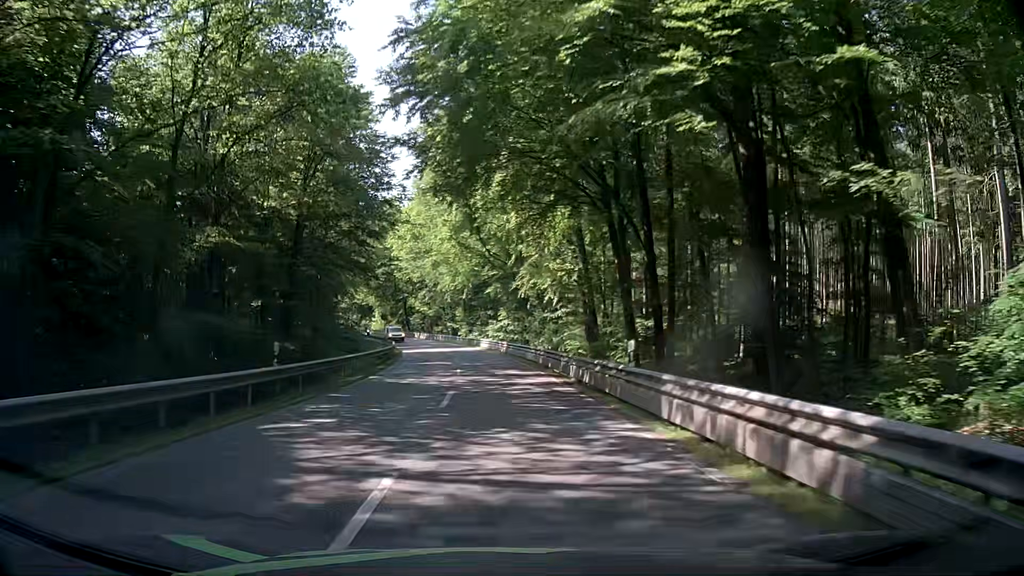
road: secondary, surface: asphalt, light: Day
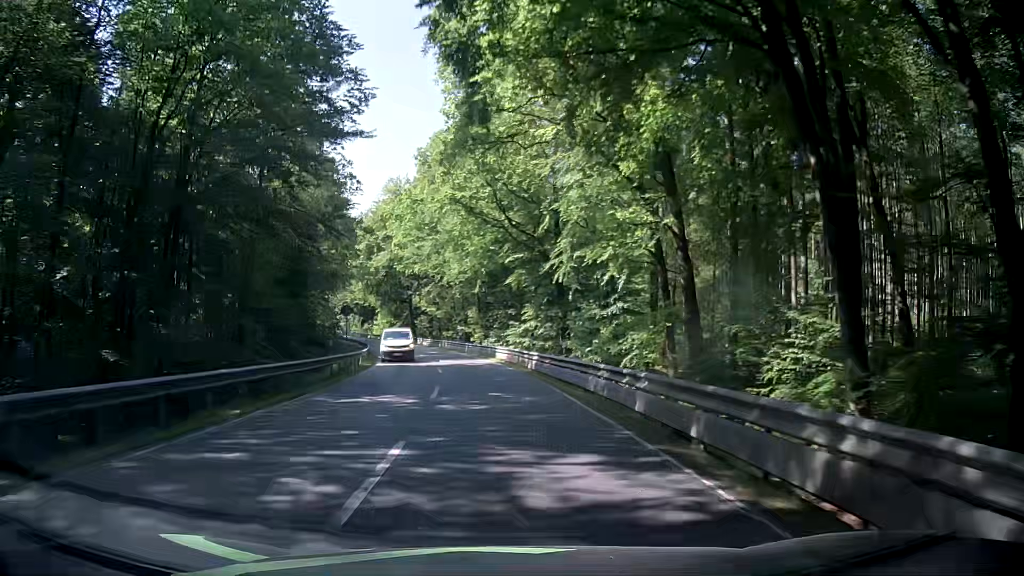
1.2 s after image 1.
(-0.5, +19.6) m; -3°
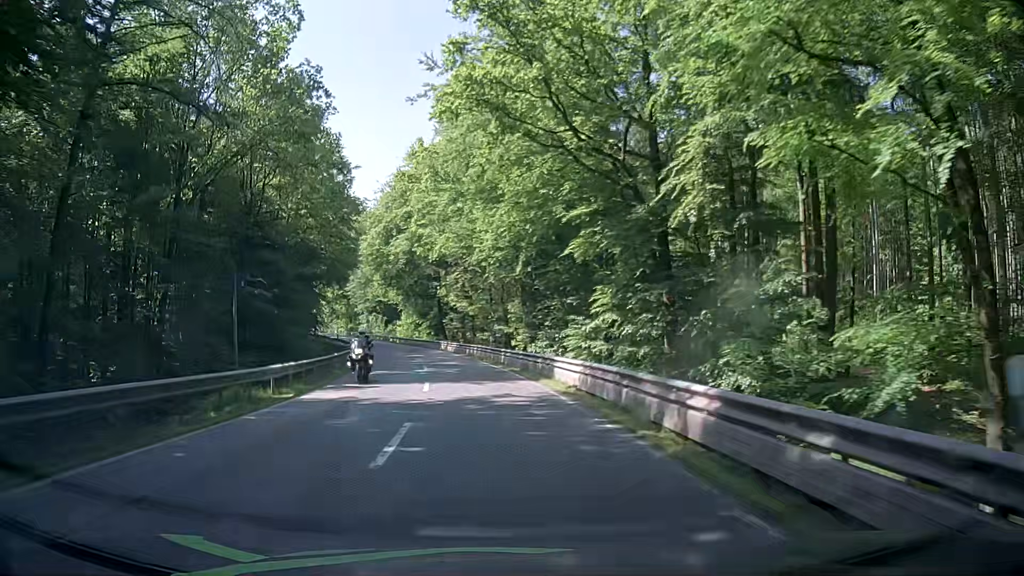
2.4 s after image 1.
(-0.4, +19.5) m; -2°
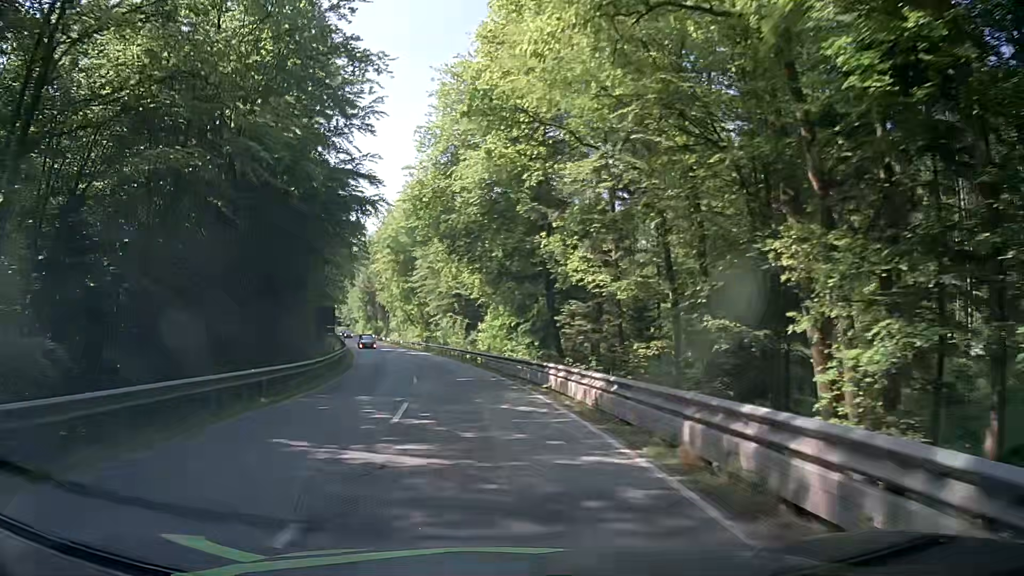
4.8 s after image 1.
(-4.1, +38.6) m; -11°
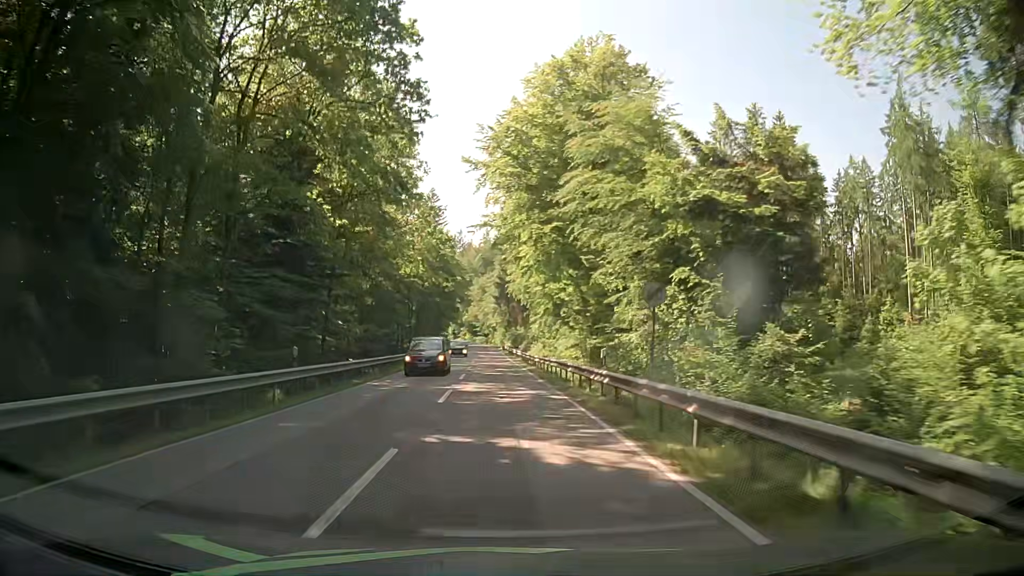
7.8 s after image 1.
(-6.1, +50.5) m; -13°
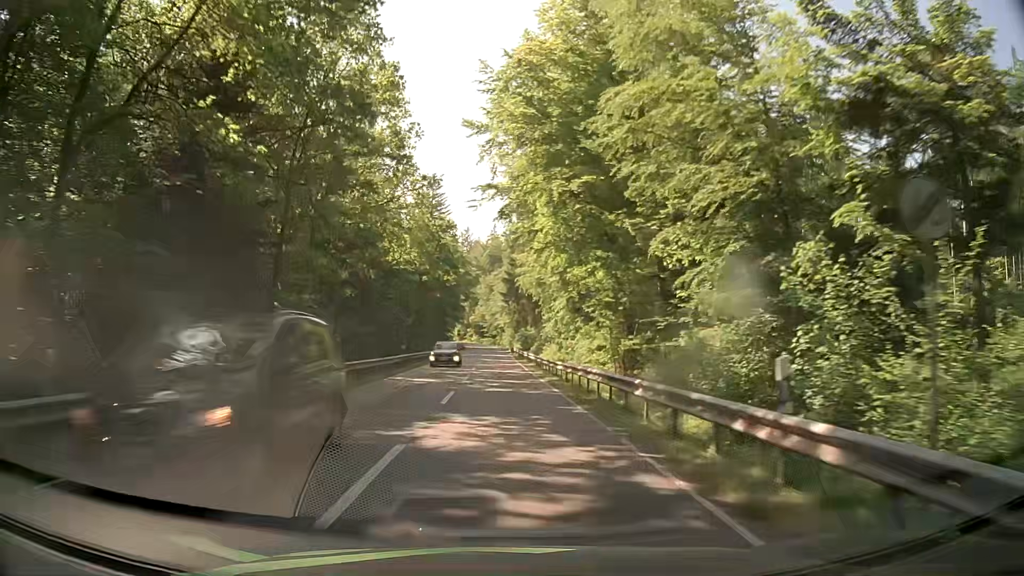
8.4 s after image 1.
(0.0, +10.9) m; -1°
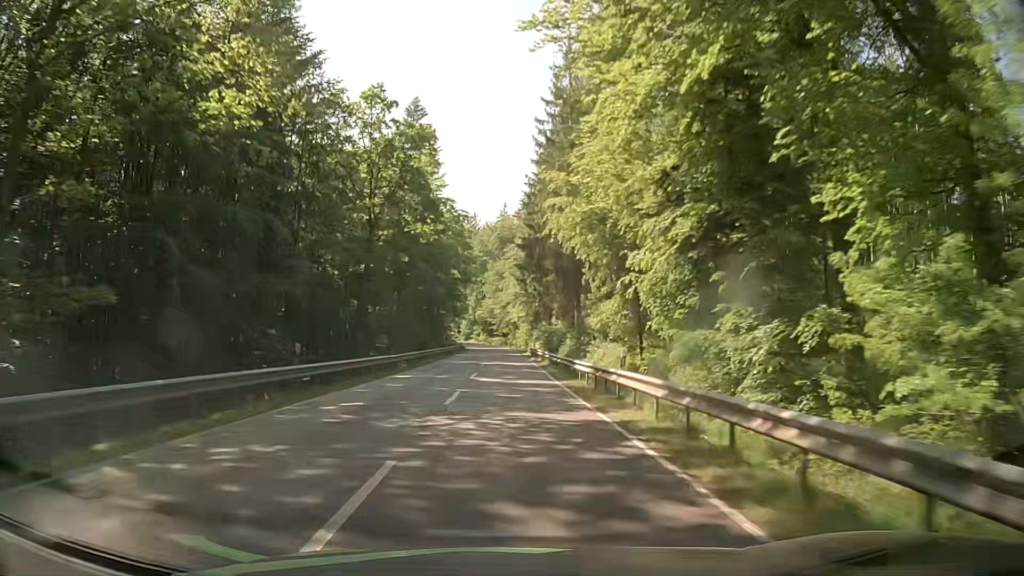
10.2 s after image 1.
(+0.1, +34.6) m; 0°
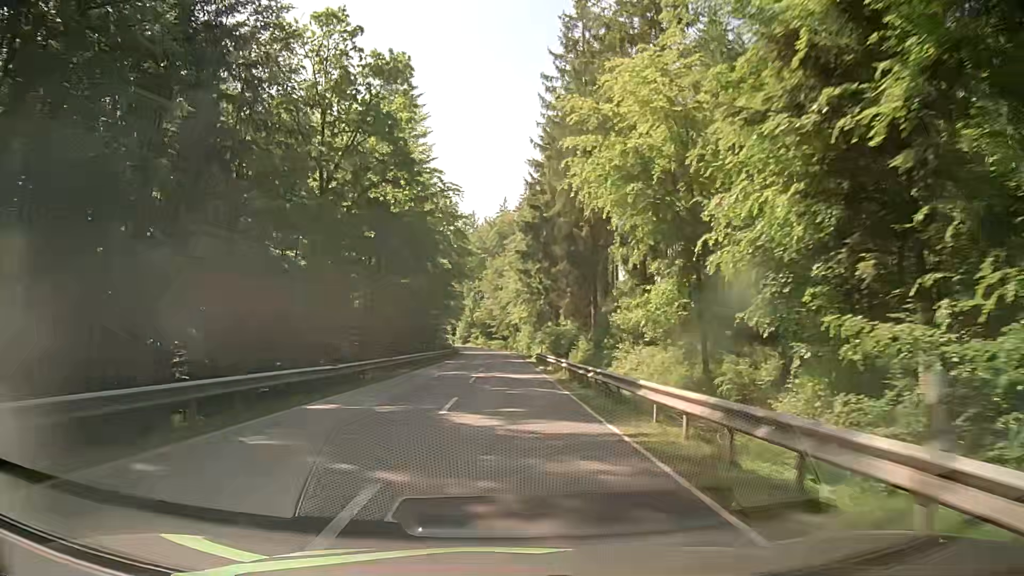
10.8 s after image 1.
(0.0, +12.1) m; 0°
(0, +10) (0, +20) (0, +30) (0, +40) (0, +50) (0, +60) (0, +70) (0, +80) (0, +90) (0, +100) m
